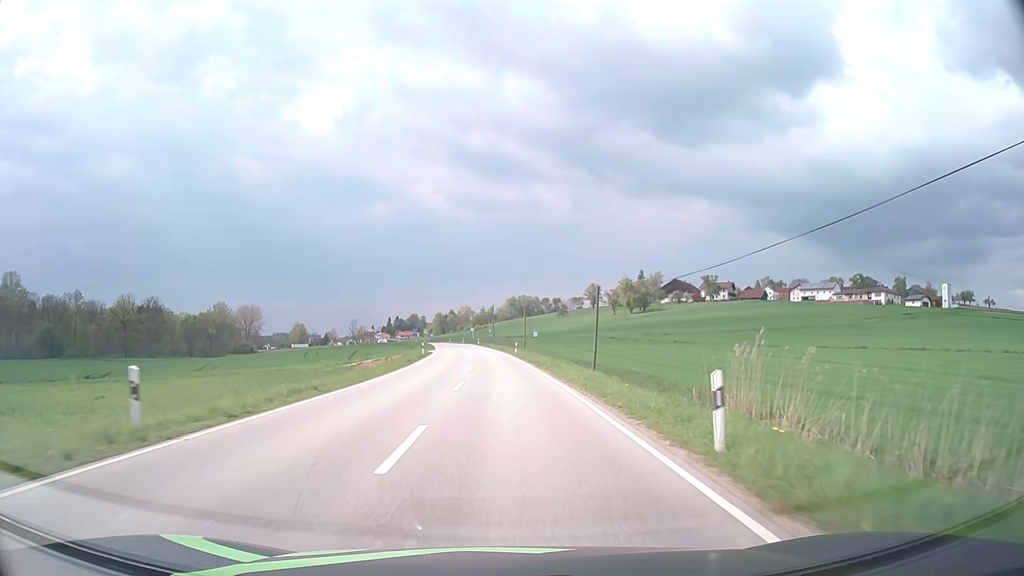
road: secondary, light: Day
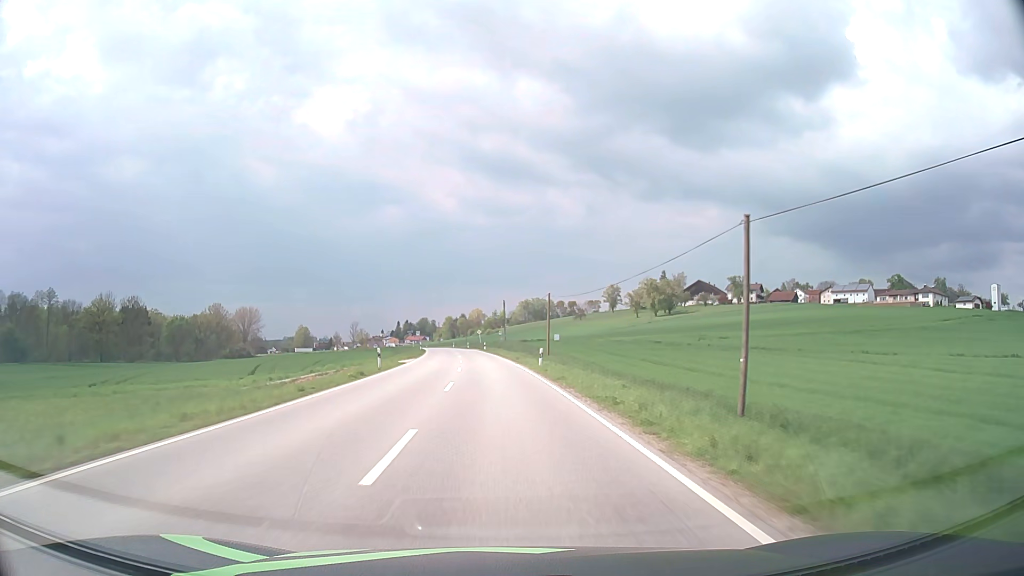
(-0.1, +24.7) m; -1°
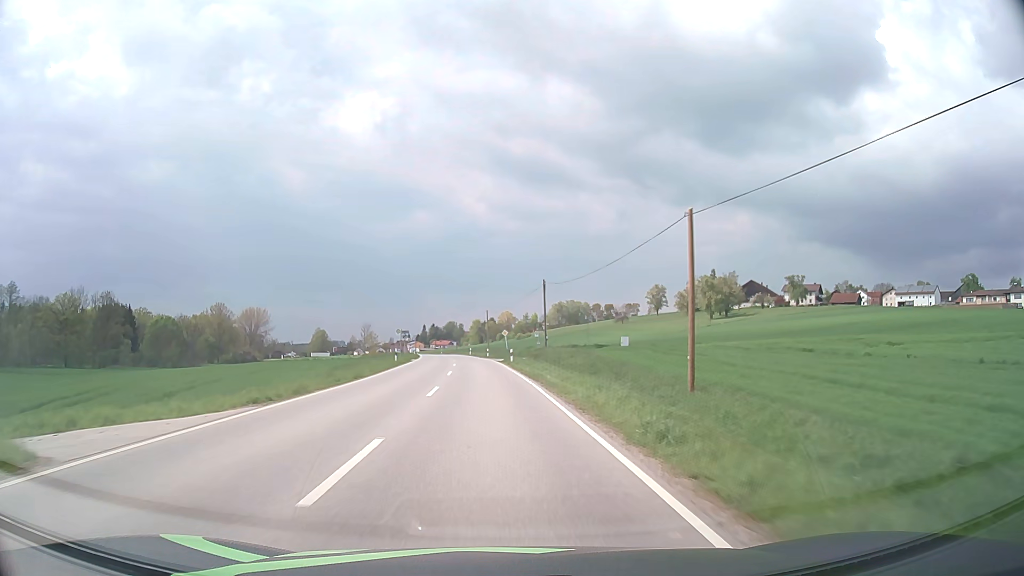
(-0.8, +37.0) m; -3°
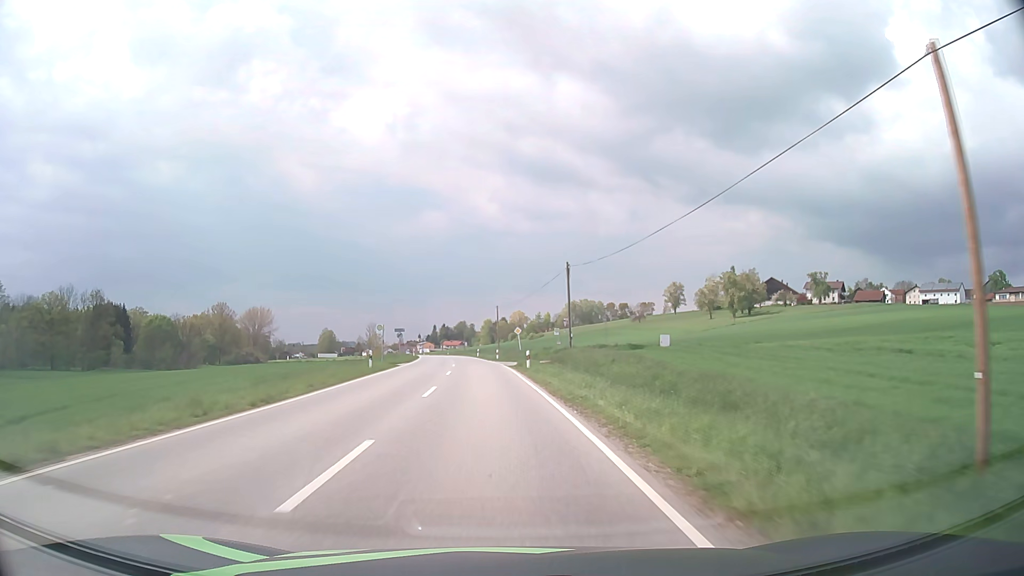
(-0.1, +12.4) m; -1°
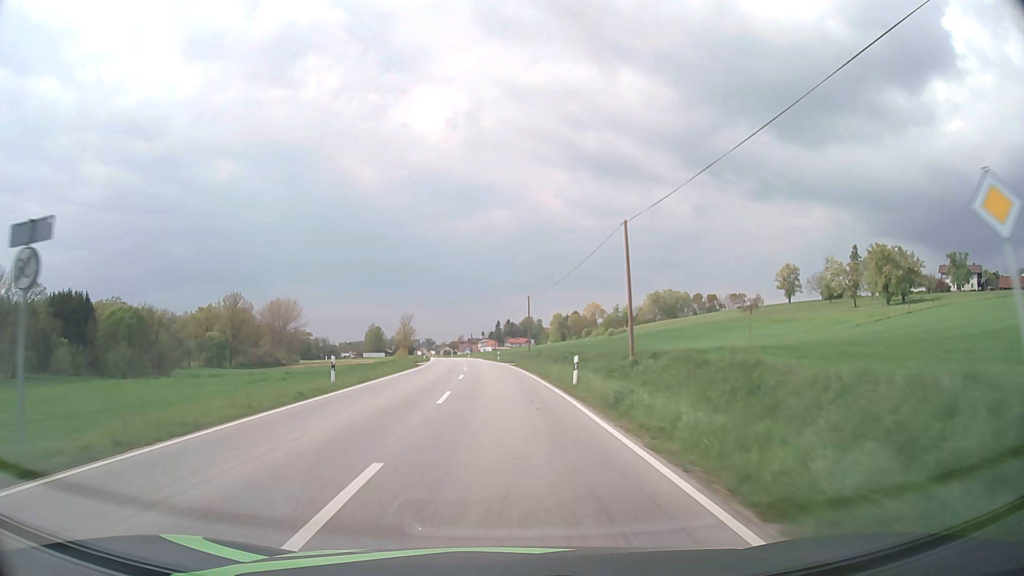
(-3.4, +62.1) m; -6°
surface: asphalt
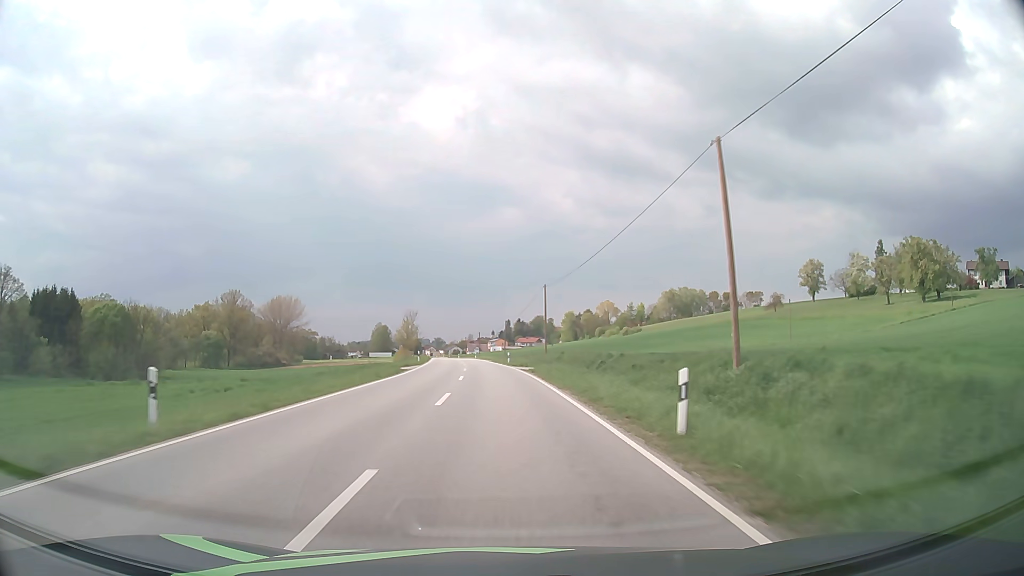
(-0.1, +12.5) m; -1°
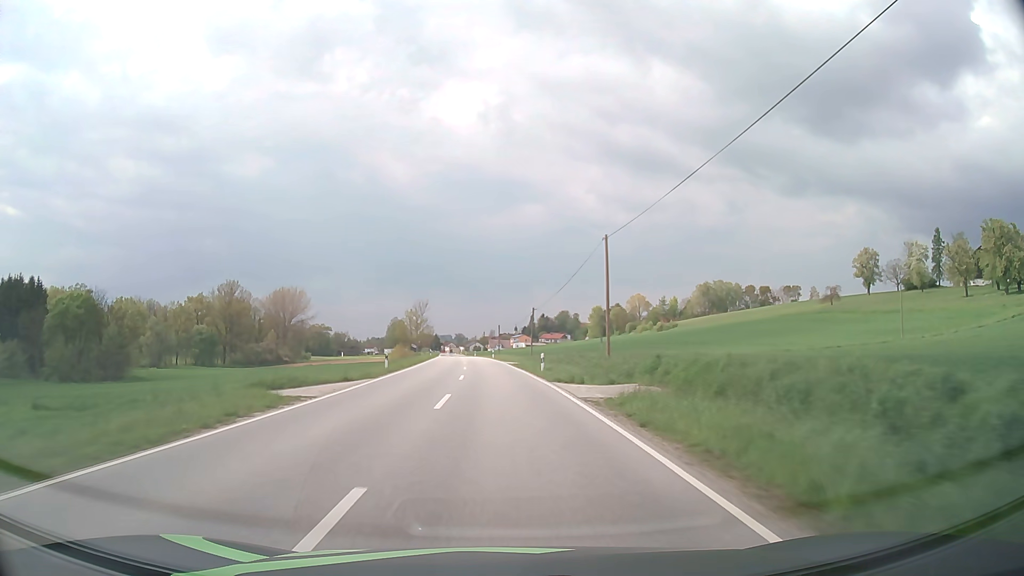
(-0.4, +25.1) m; -2°
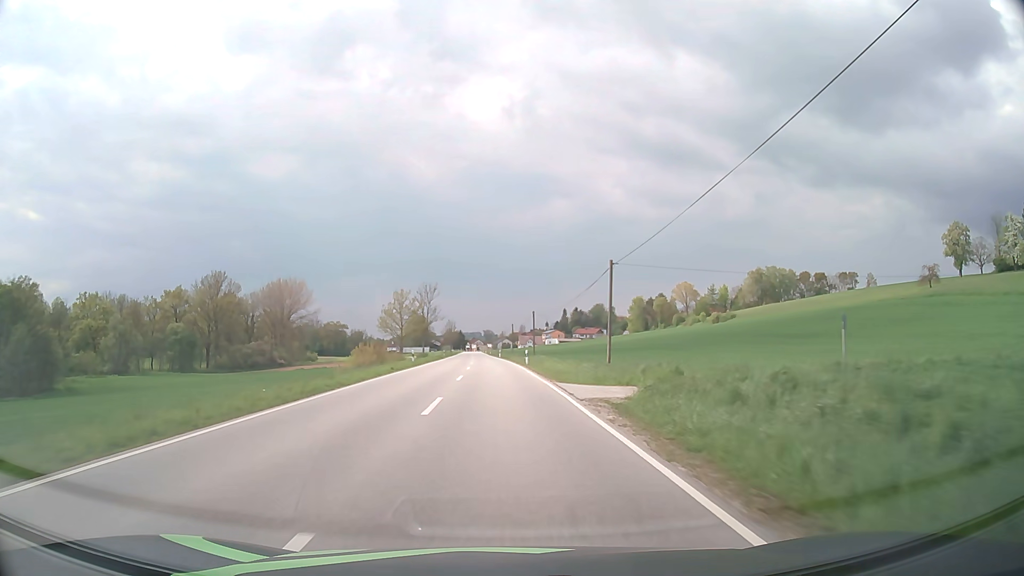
(-0.9, +37.7) m; -3°
(0, +10) (0, +20) (0, +30) (-1, +40) (-1, +50) (-2, +60) (-2, +70) (-3, +80) (-3, +90) (-3, +100) m
